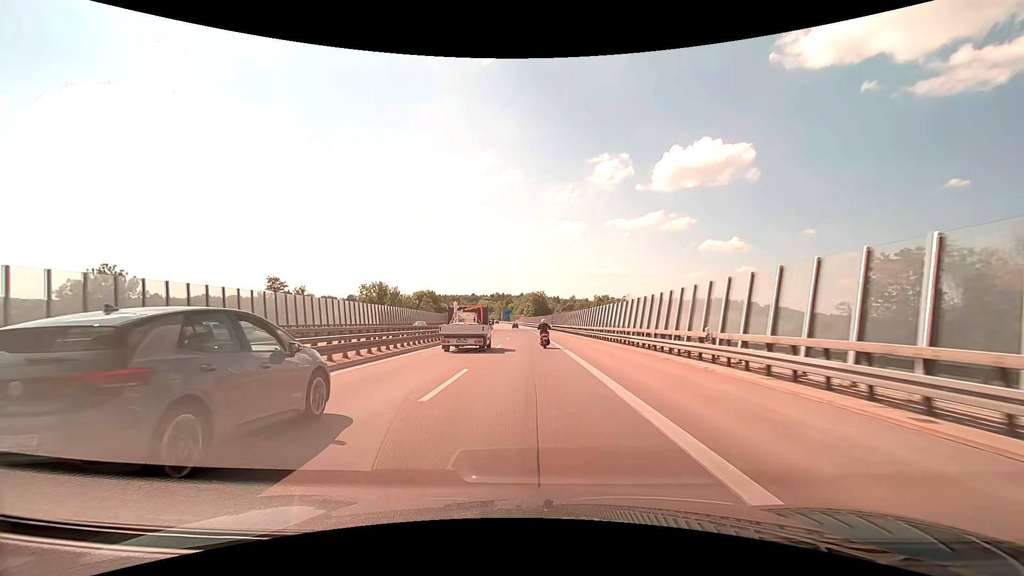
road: motorway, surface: asphalt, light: Day
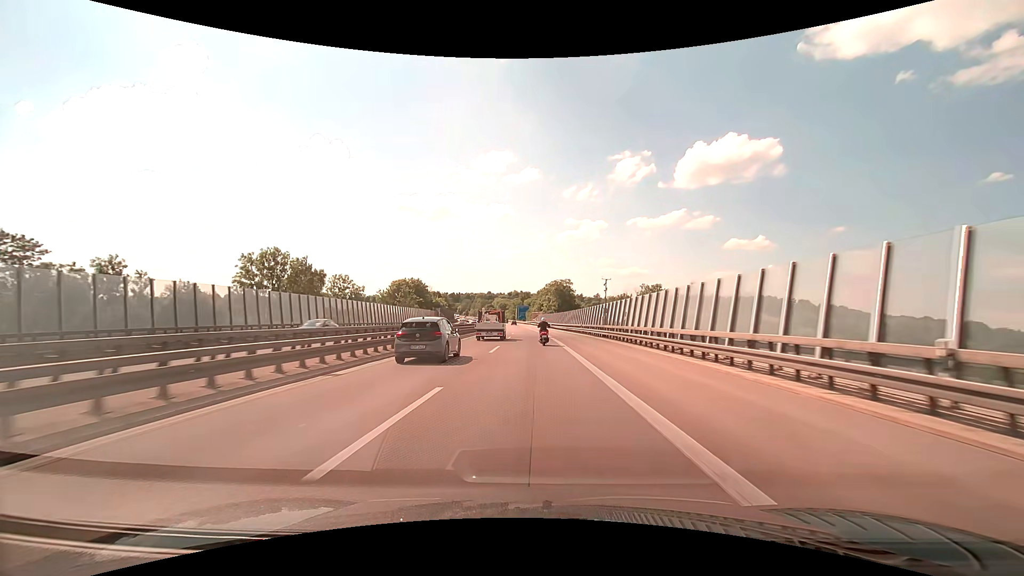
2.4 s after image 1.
(-1.2, +58.3) m; -2°
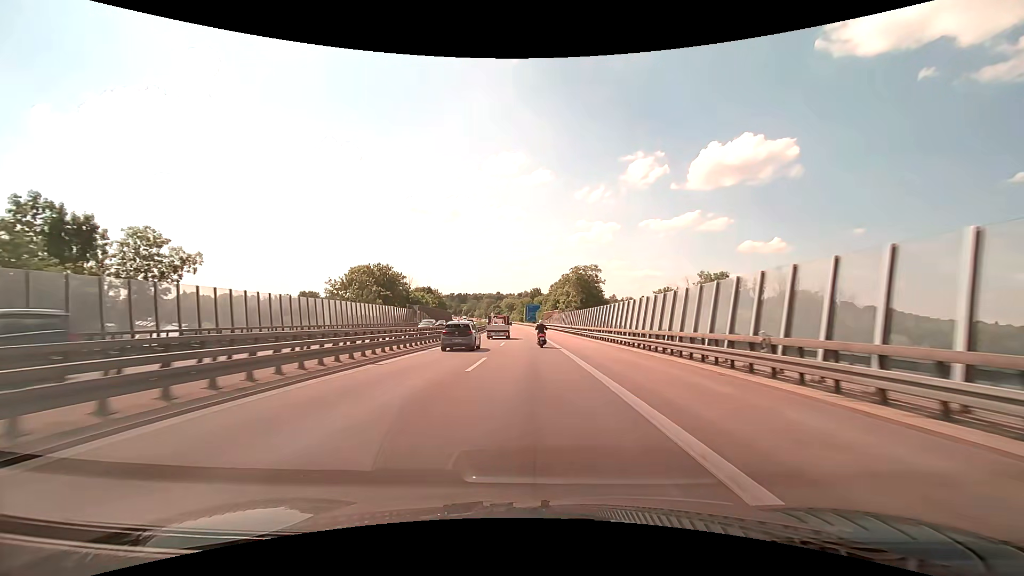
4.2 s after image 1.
(-0.5, +44.0) m; -1°
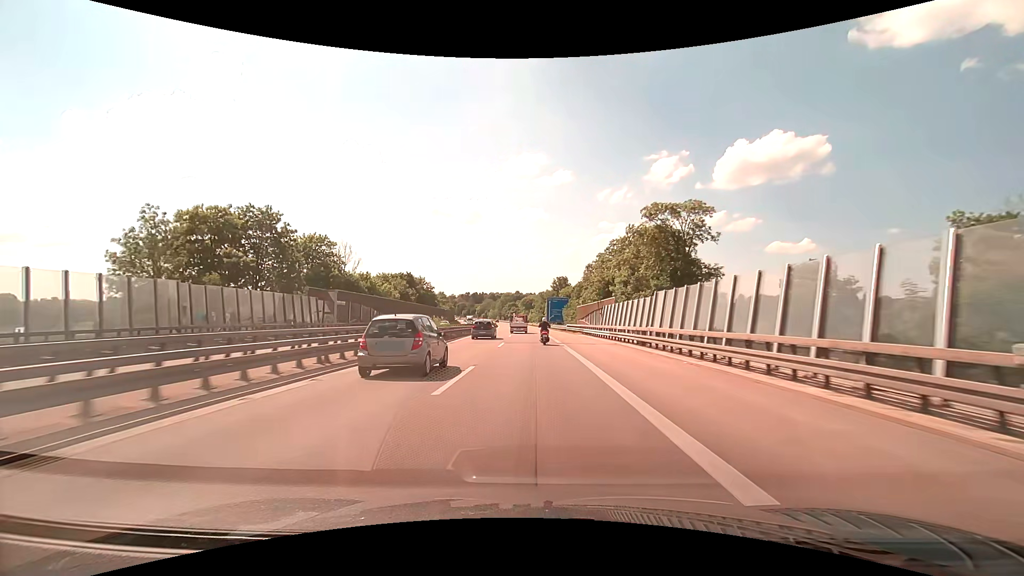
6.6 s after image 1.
(-1.2, +59.2) m; -2°
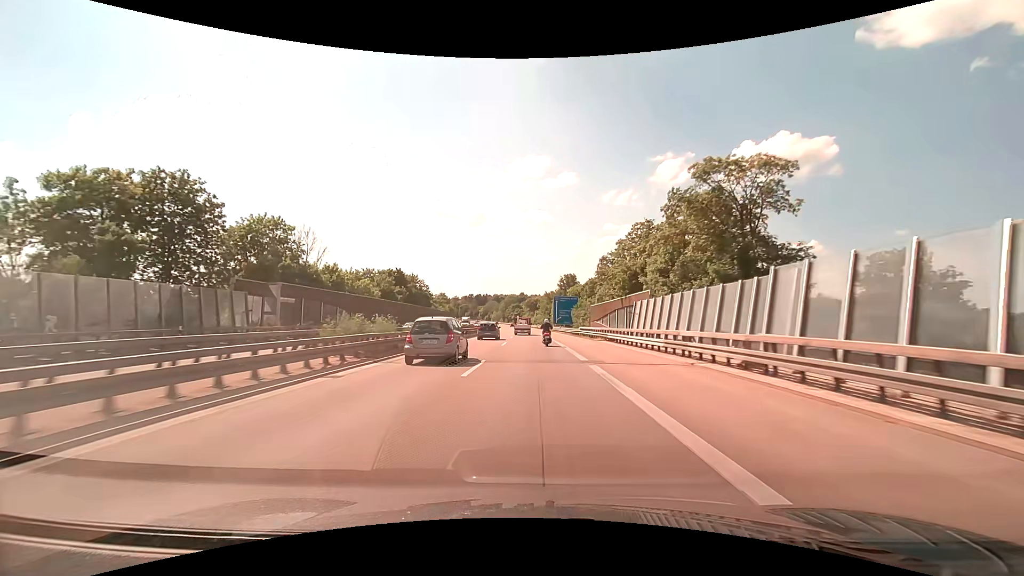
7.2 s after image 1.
(-0.1, +14.9) m; -1°
(0, +10) (0, +20) (0, +30) (0, +40) (-1, +50) (-1, +60) (-1, +70) (-2, +80) (-2, +90) (-2, +100) m
